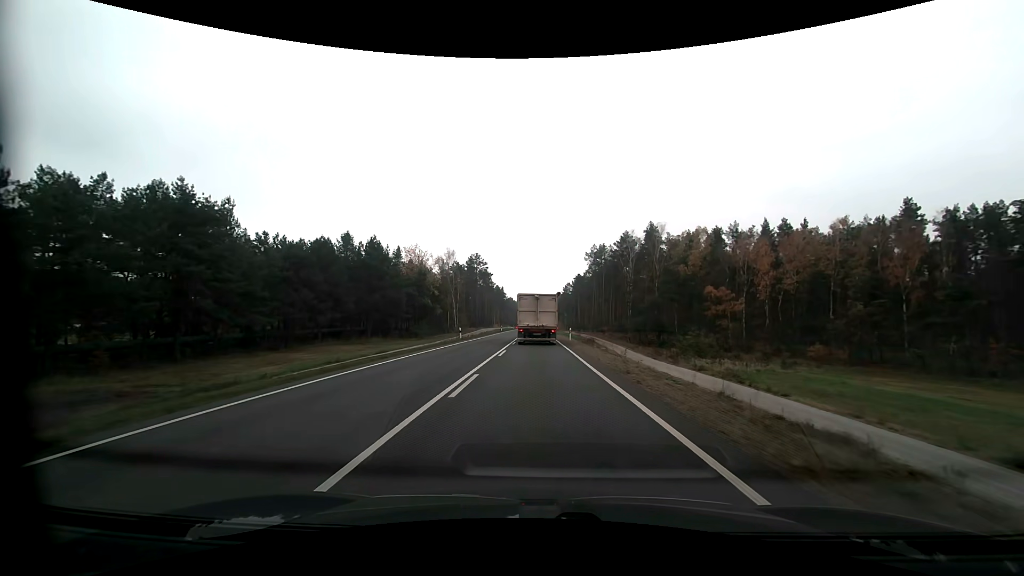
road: primary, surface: asphalt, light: Day
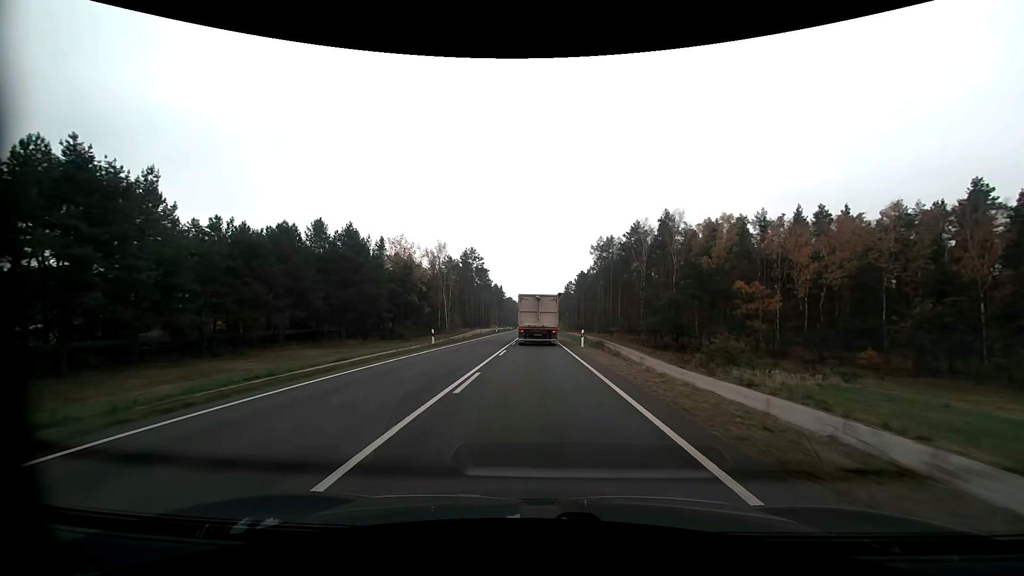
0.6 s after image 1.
(0.0, +11.4) m; 0°
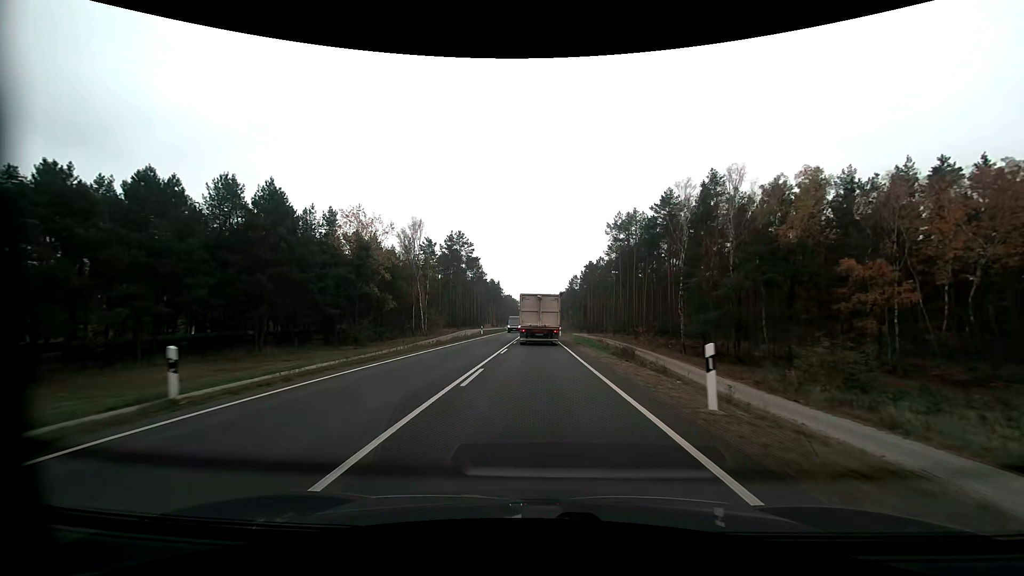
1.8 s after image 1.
(0.0, +22.9) m; 0°
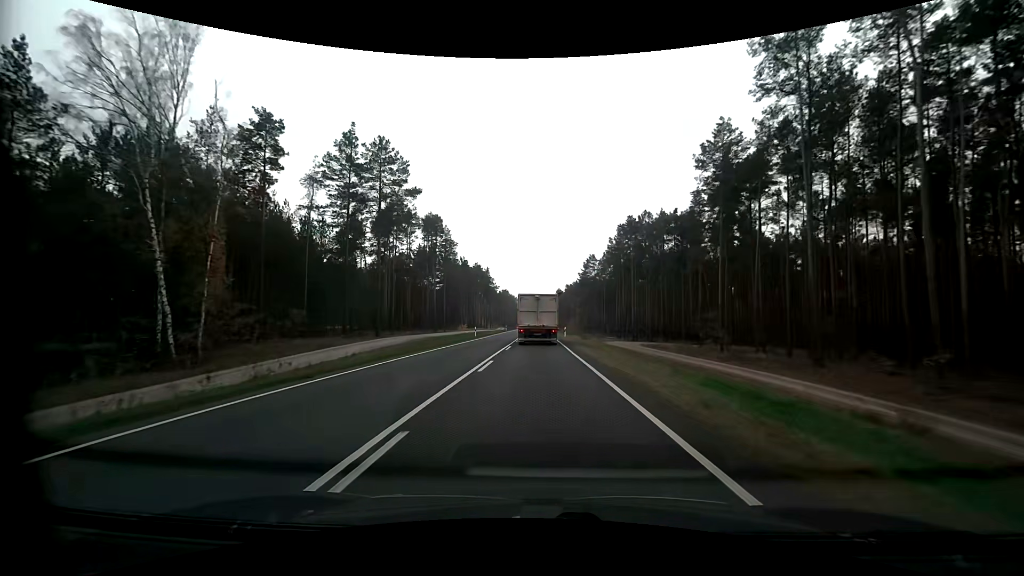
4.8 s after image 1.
(-0.1, +56.8) m; 0°
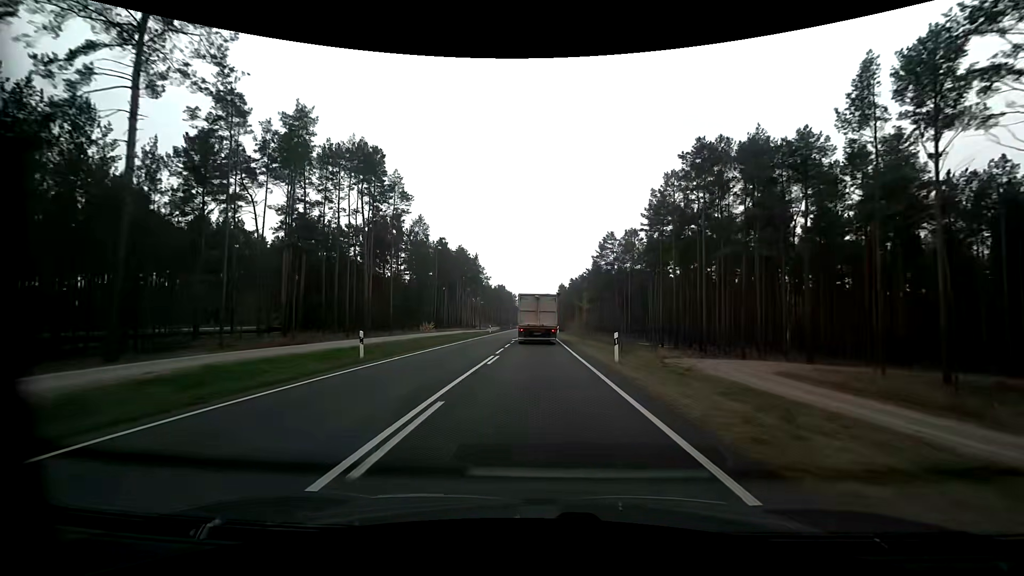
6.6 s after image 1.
(0.0, +33.7) m; 0°
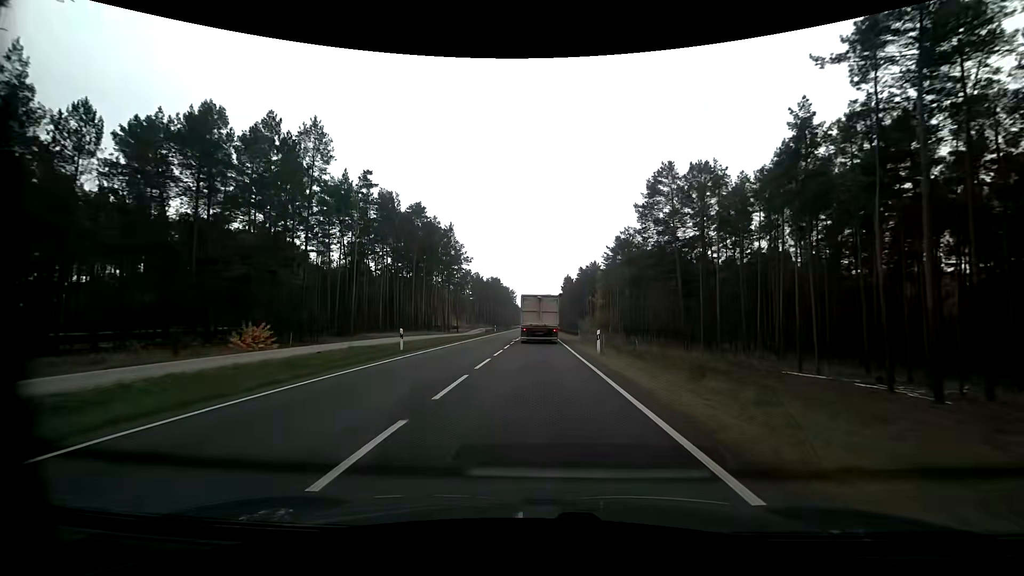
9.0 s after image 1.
(+0.1, +44.4) m; 0°
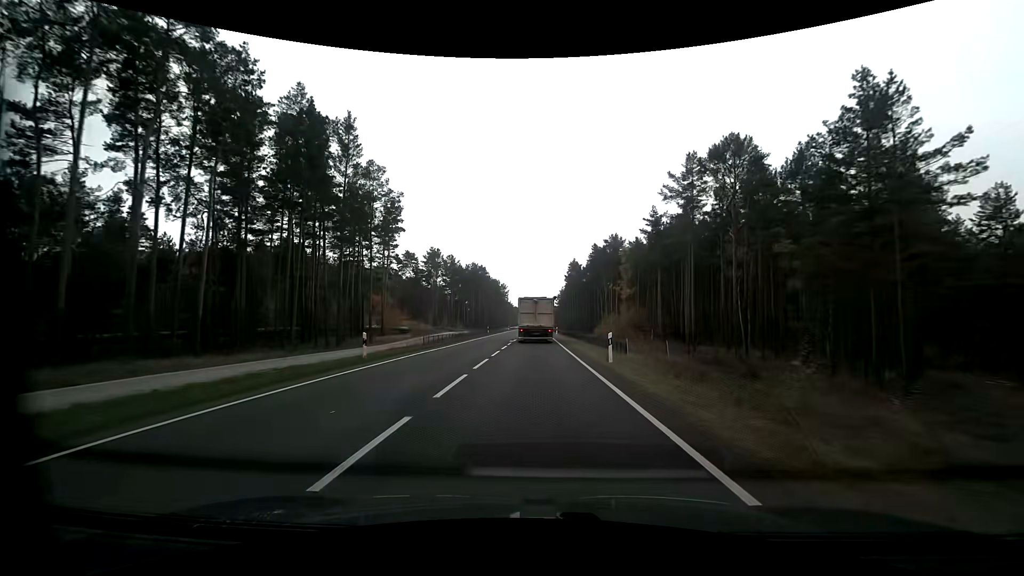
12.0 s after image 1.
(+0.1, +54.4) m; 0°
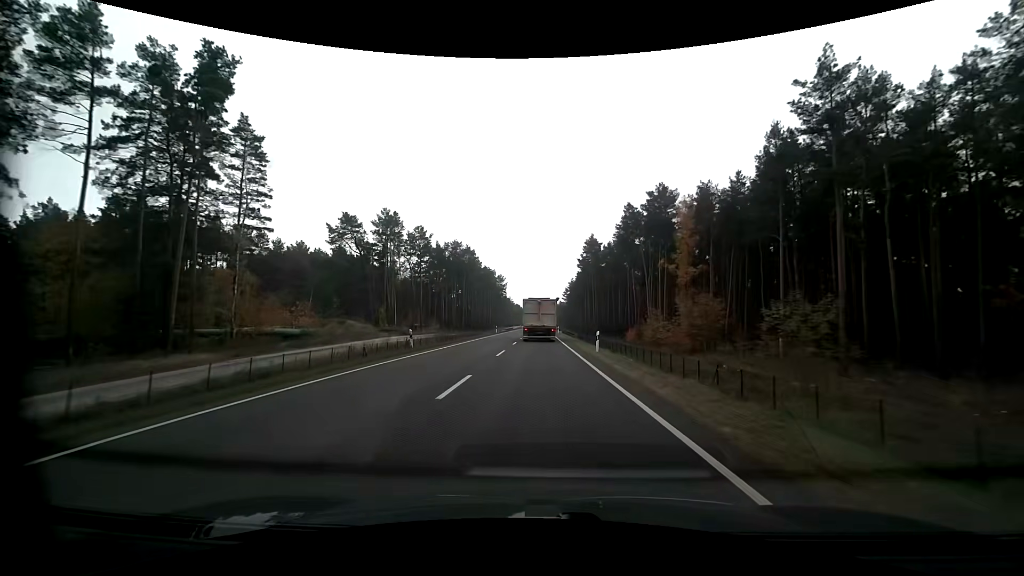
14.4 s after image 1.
(0.0, +43.2) m; 0°
(0, +10) (0, +20) (0, +30) (0, +40) (0, +50) (0, +60) (0, +70) (0, +80) (+1, +90) (+1, +100) m
